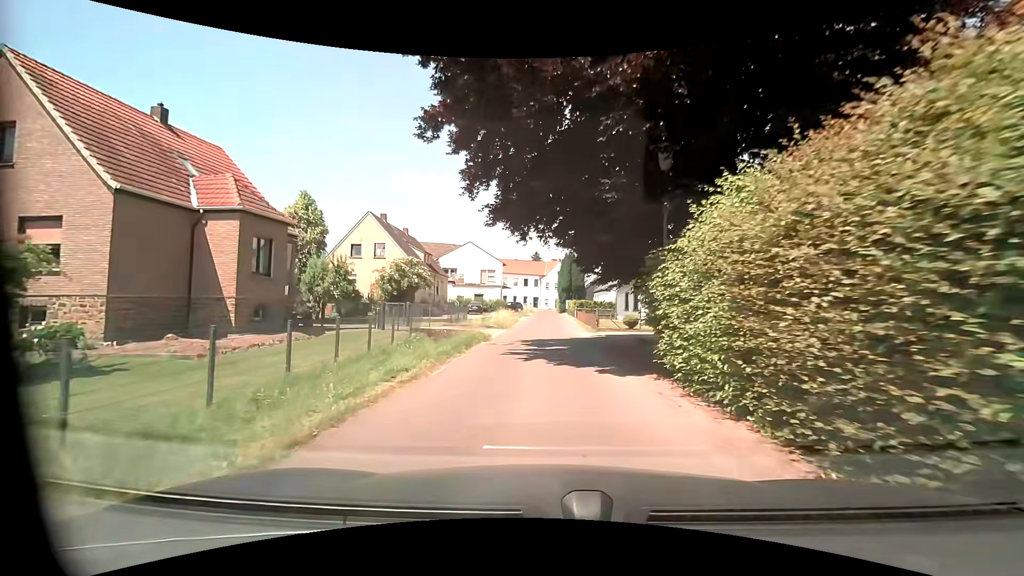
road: residential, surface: asphalt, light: Day
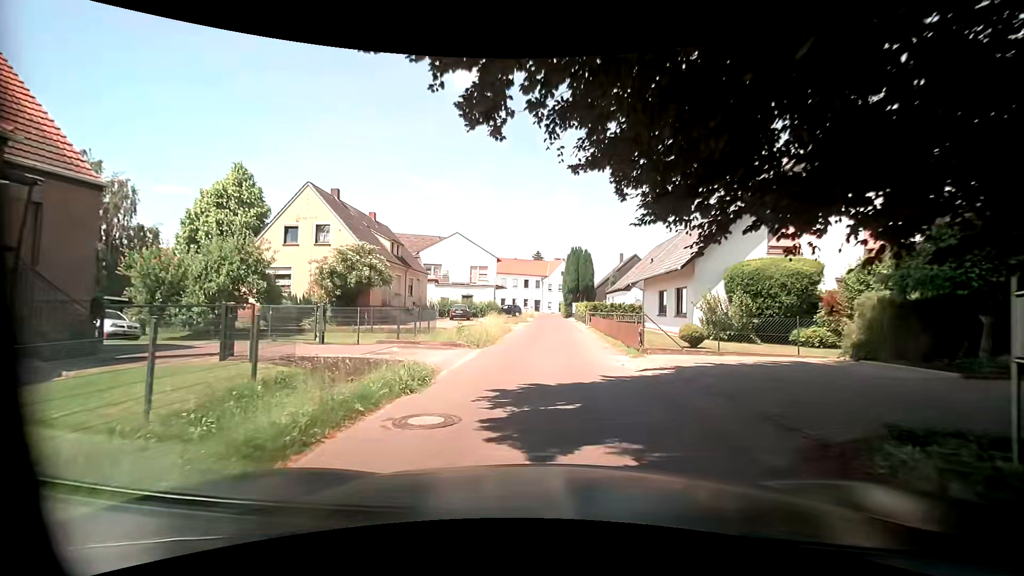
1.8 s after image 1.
(0.0, +11.4) m; +1°
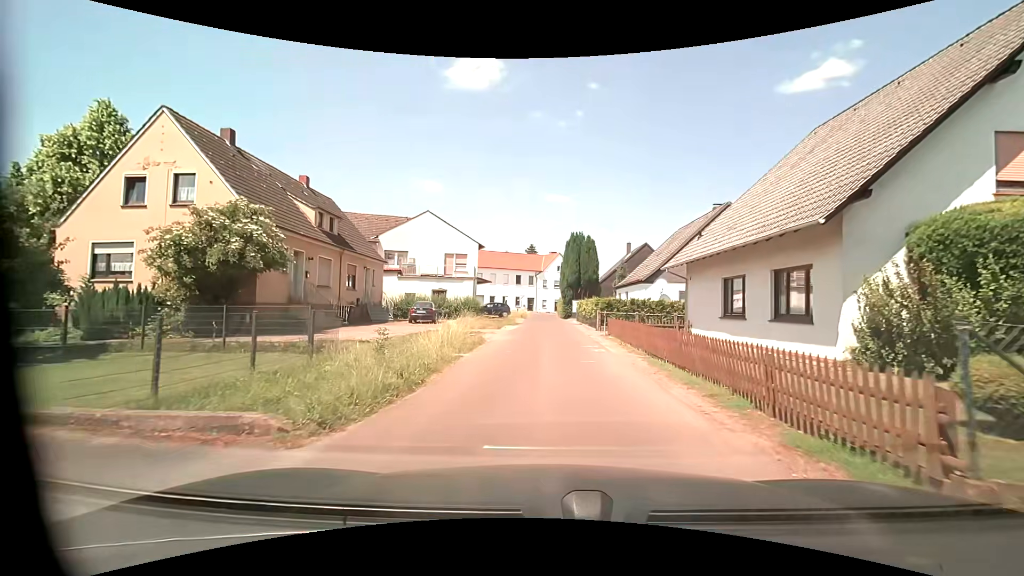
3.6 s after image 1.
(-0.1, +11.7) m; +1°
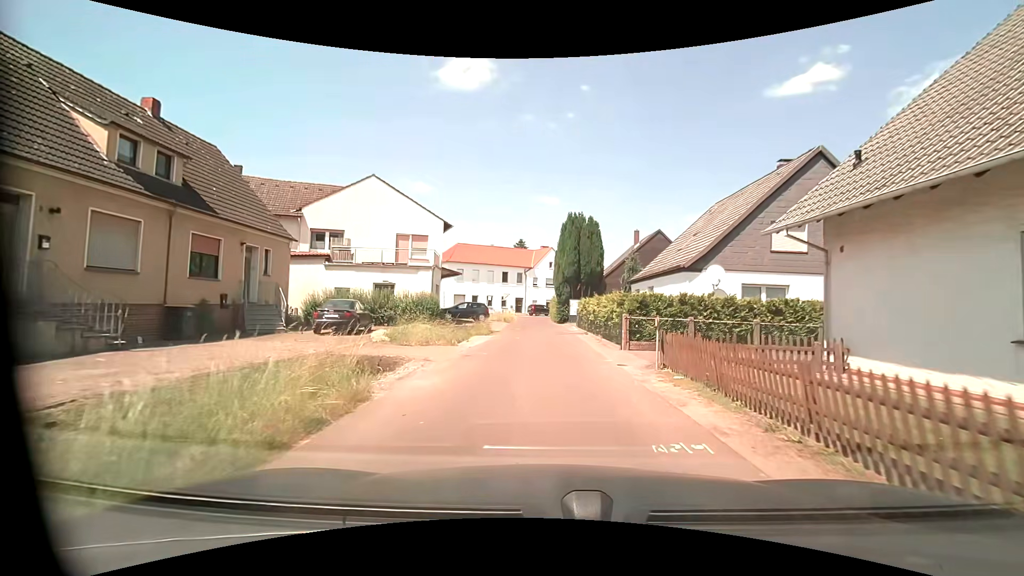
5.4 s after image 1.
(0.0, +12.1) m; 0°
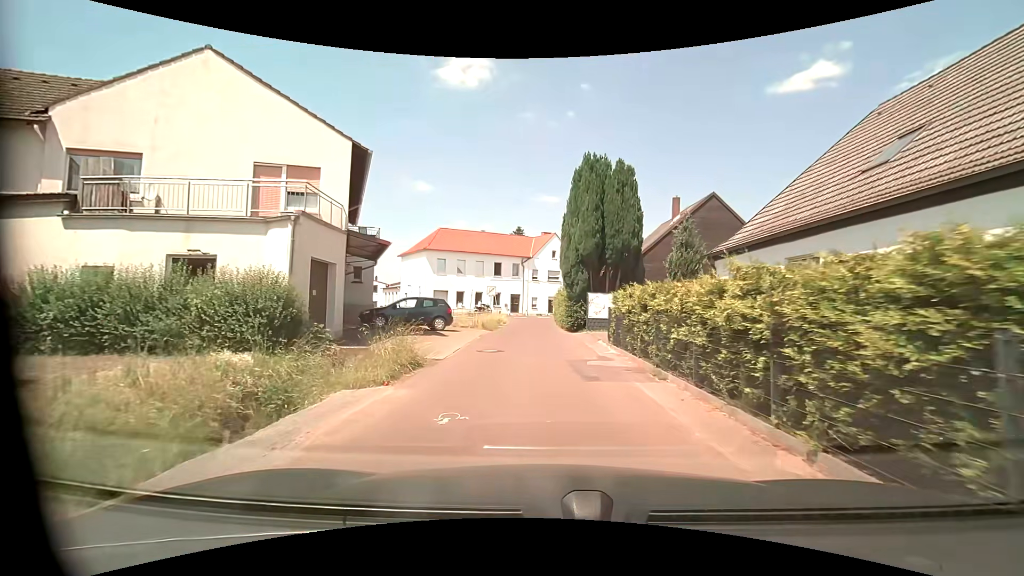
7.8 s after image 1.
(+0.2, +15.9) m; 0°
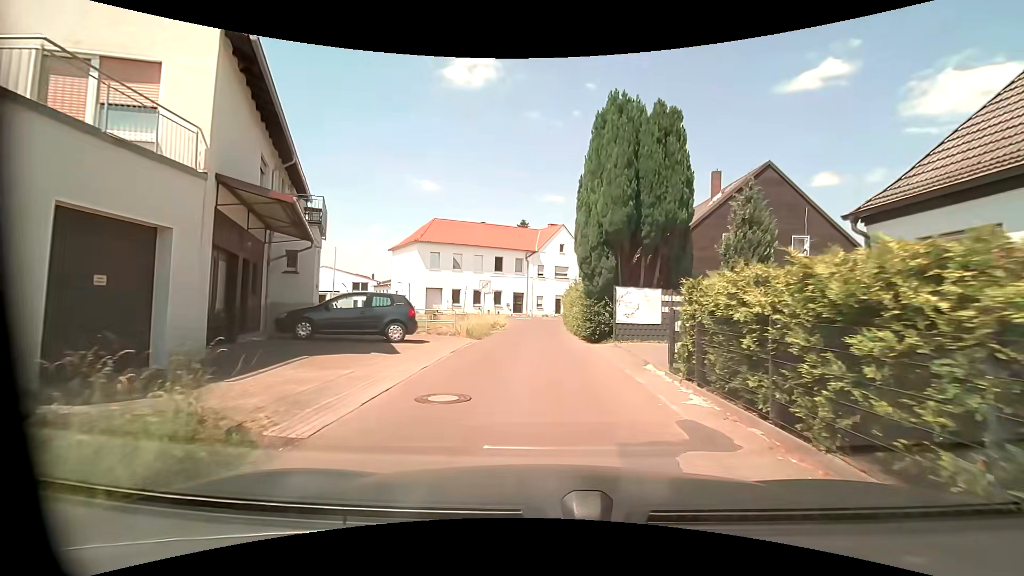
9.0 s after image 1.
(0.0, +7.5) m; 0°
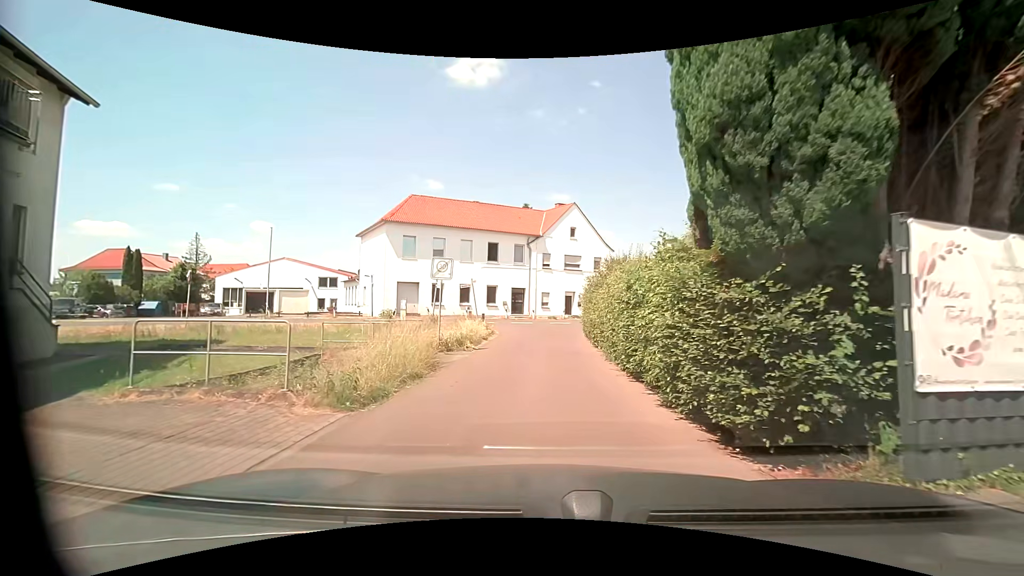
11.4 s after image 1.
(-0.2, +13.3) m; -1°
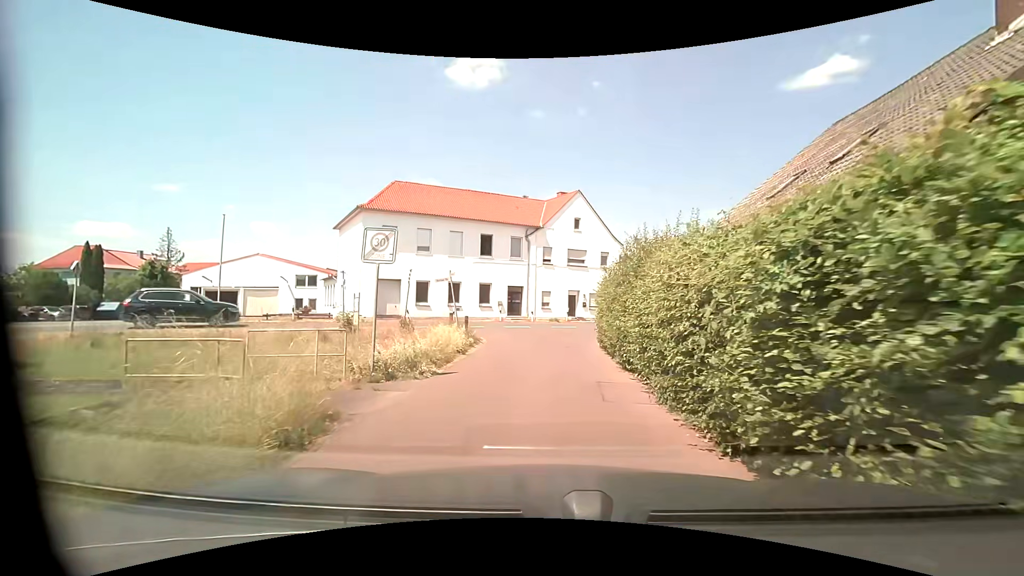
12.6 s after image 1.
(0.0, +5.9) m; -2°
